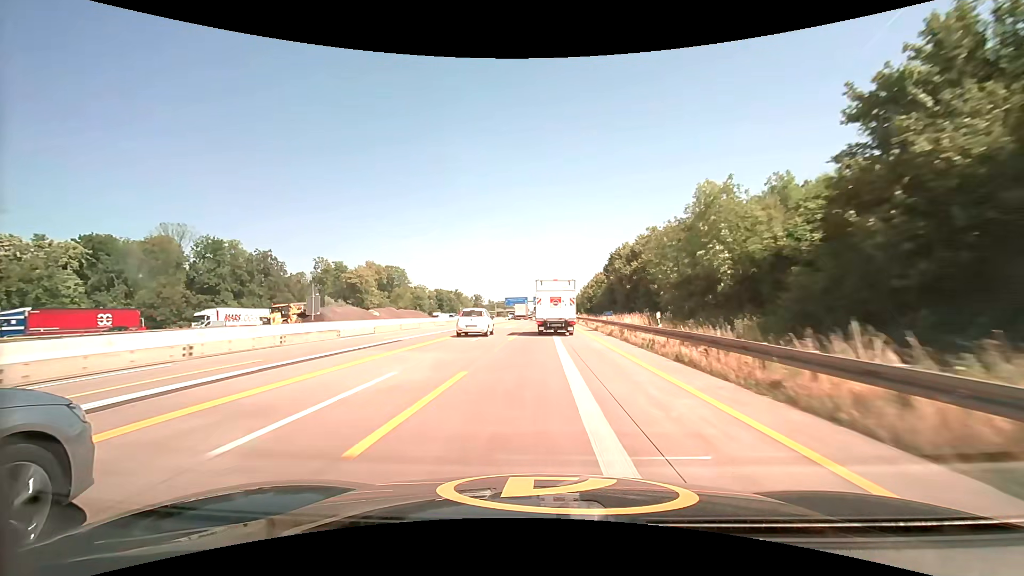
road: motorway_link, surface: concrete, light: Day
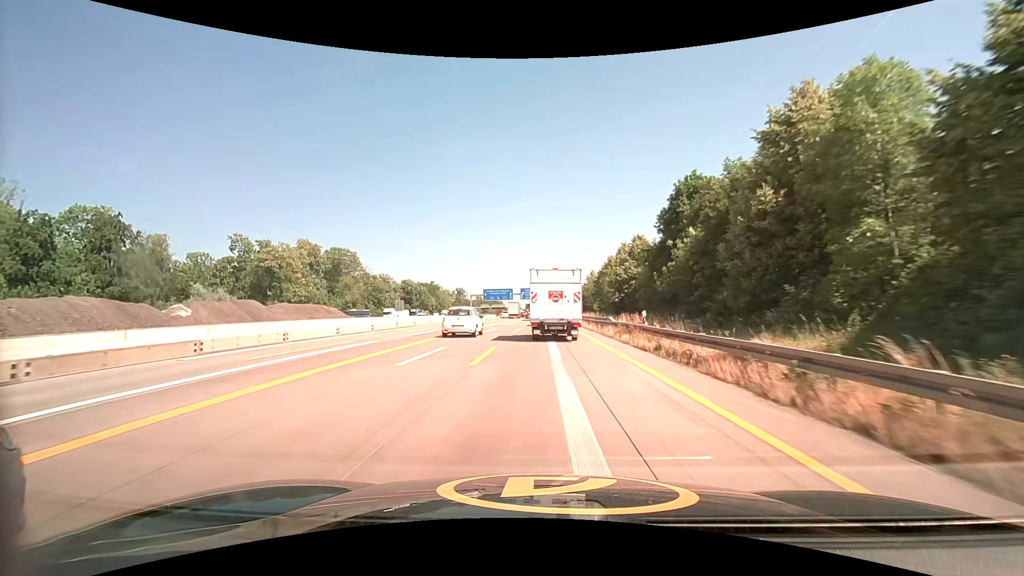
(+0.4, +46.3) m; +1°
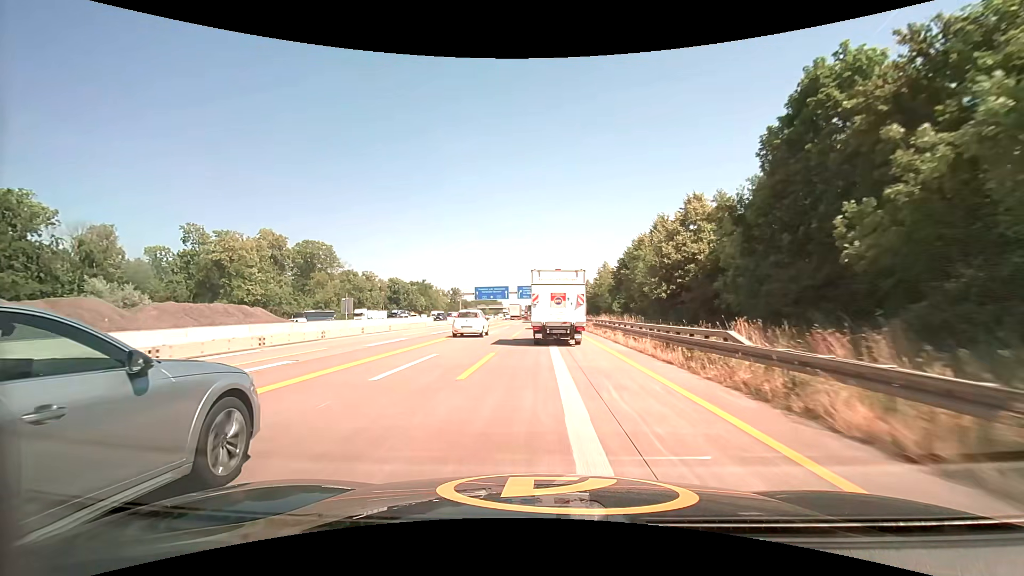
(0.0, +19.7) m; 0°
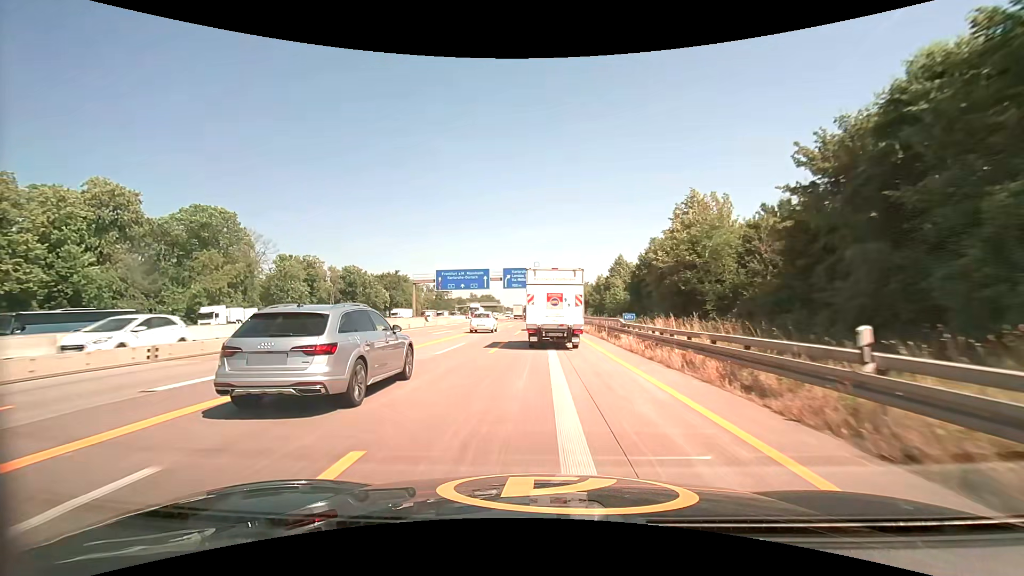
(+0.2, +47.6) m; 0°
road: motorway
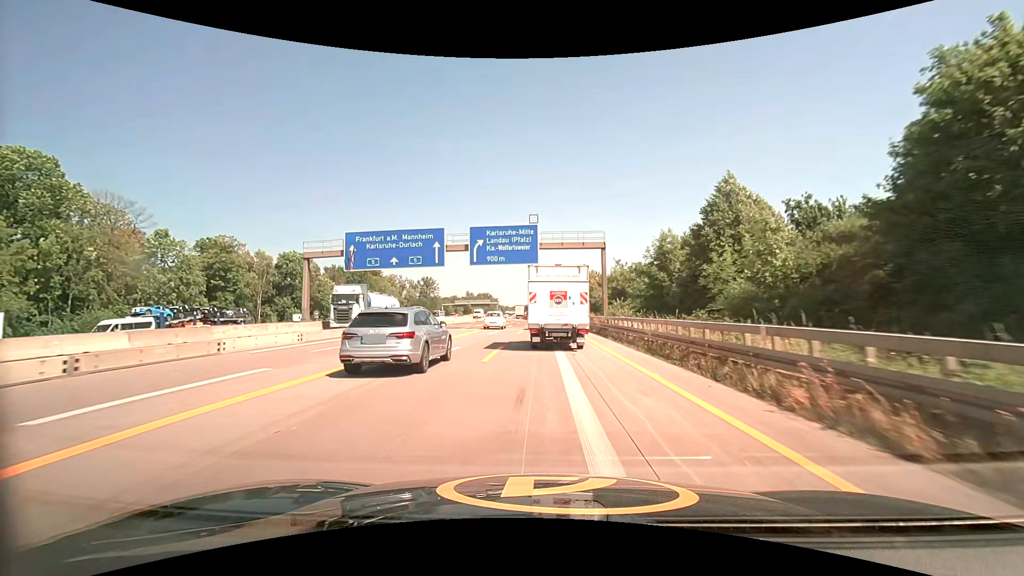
(-0.1, +38.7) m; 0°
(0, +10) (0, +20) (0, +30) (0, +40) (0, +50) (+1, +60) (+1, +70) (+1, +80) (+1, +90) (+1, +100) m
